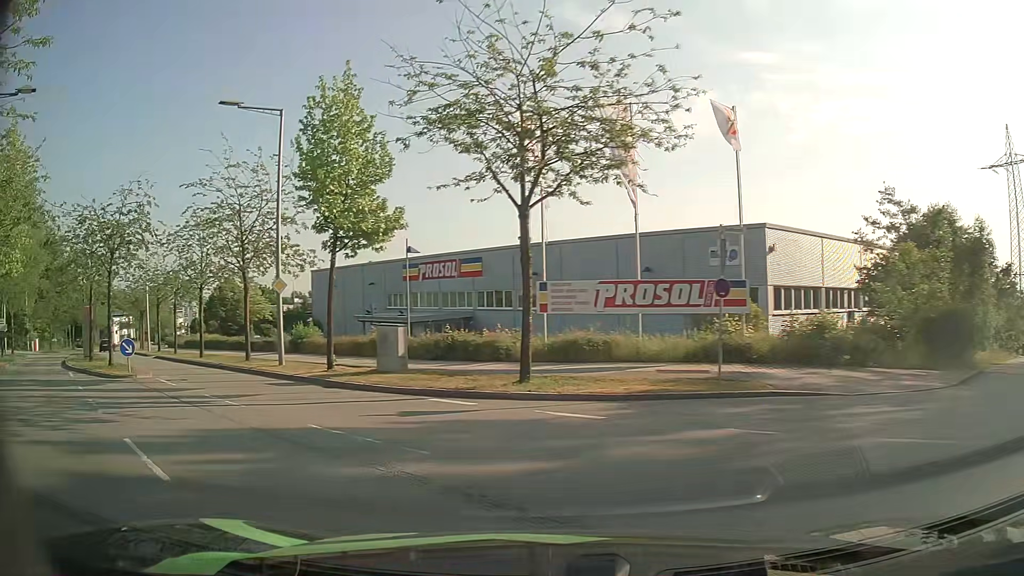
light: Day
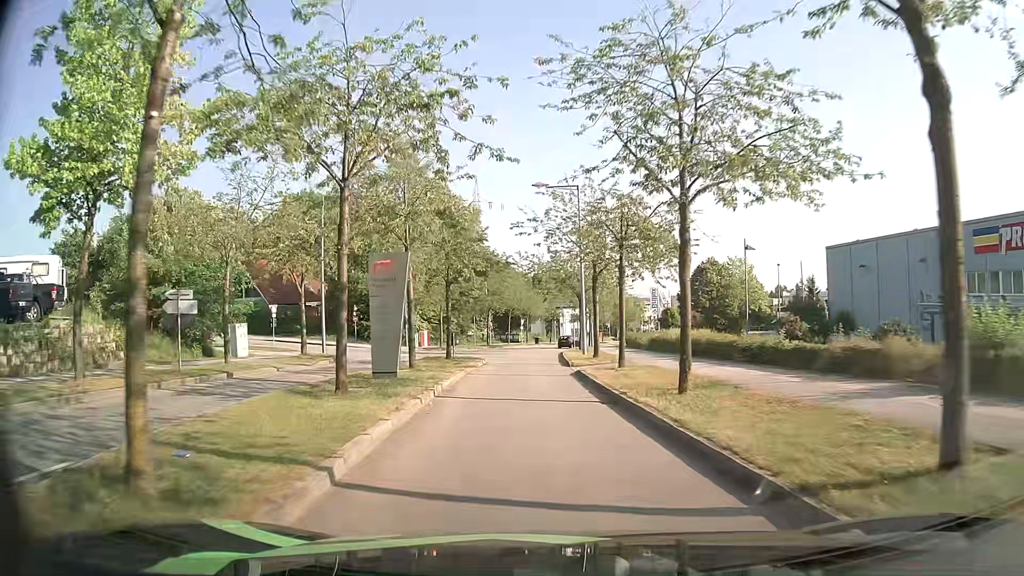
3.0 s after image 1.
(-10.1, +20.1) m; -40°
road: residential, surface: asphalt
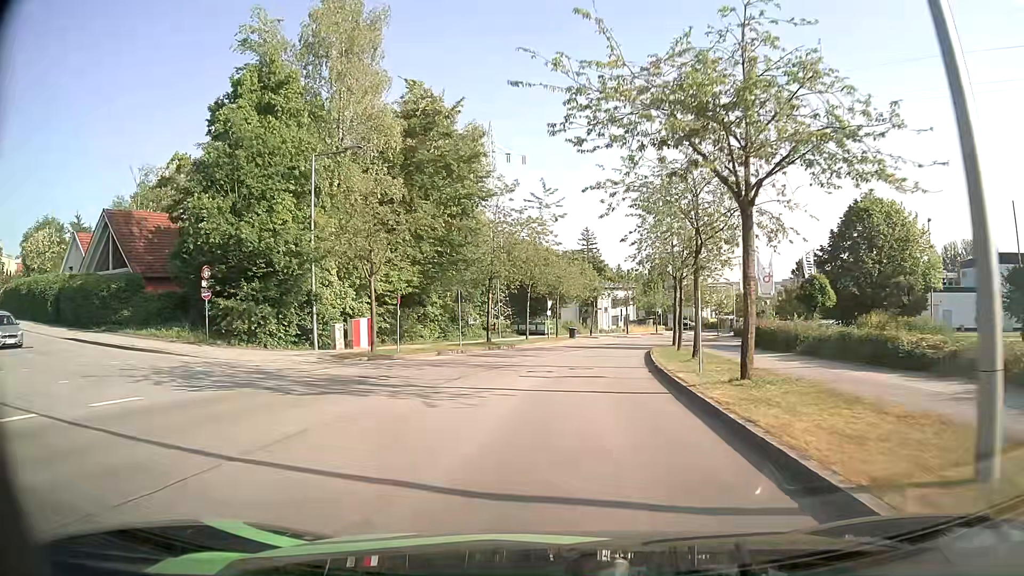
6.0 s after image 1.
(-1.1, +31.5) m; -2°
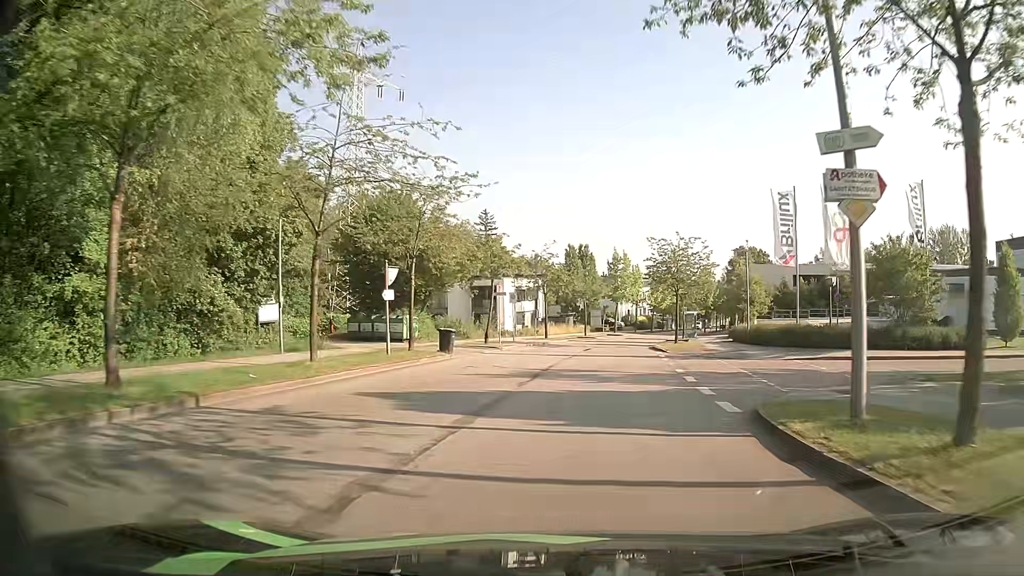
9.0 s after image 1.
(+1.7, +31.0) m; +9°
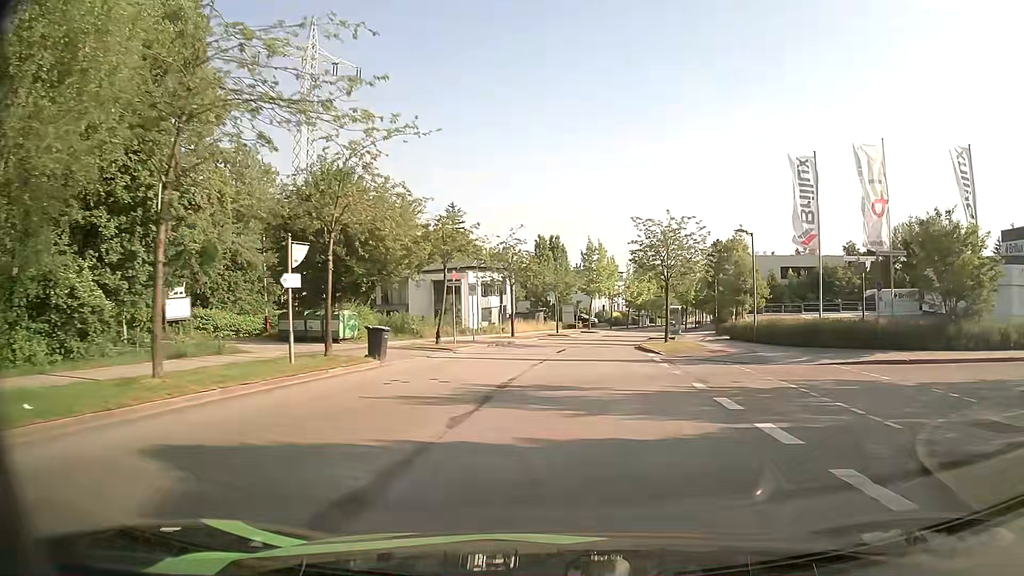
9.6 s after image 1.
(+0.1, +6.6) m; +2°
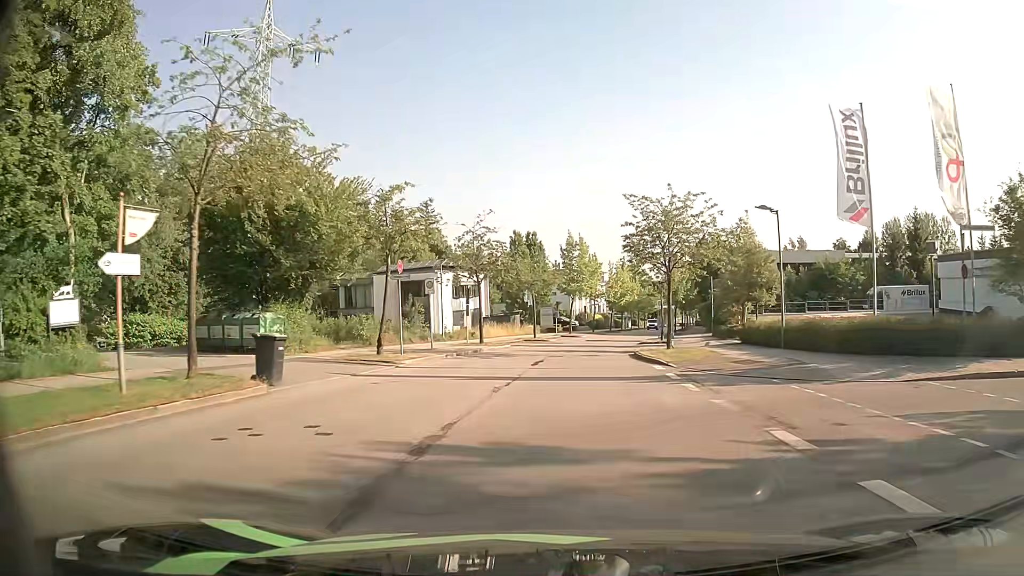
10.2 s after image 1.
(+0.1, +6.8) m; +2°
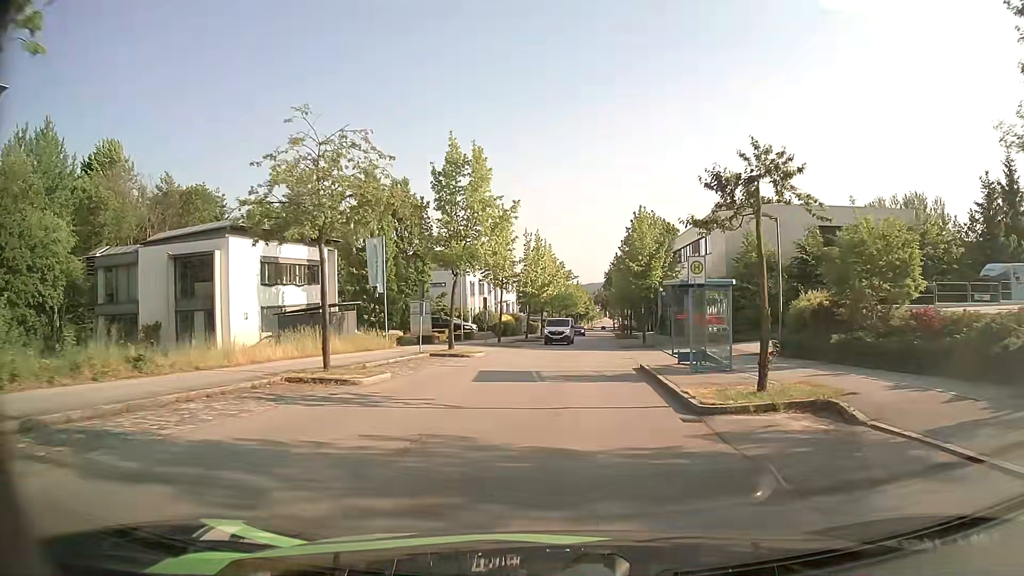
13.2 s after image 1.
(+1.9, +33.3) m; +8°
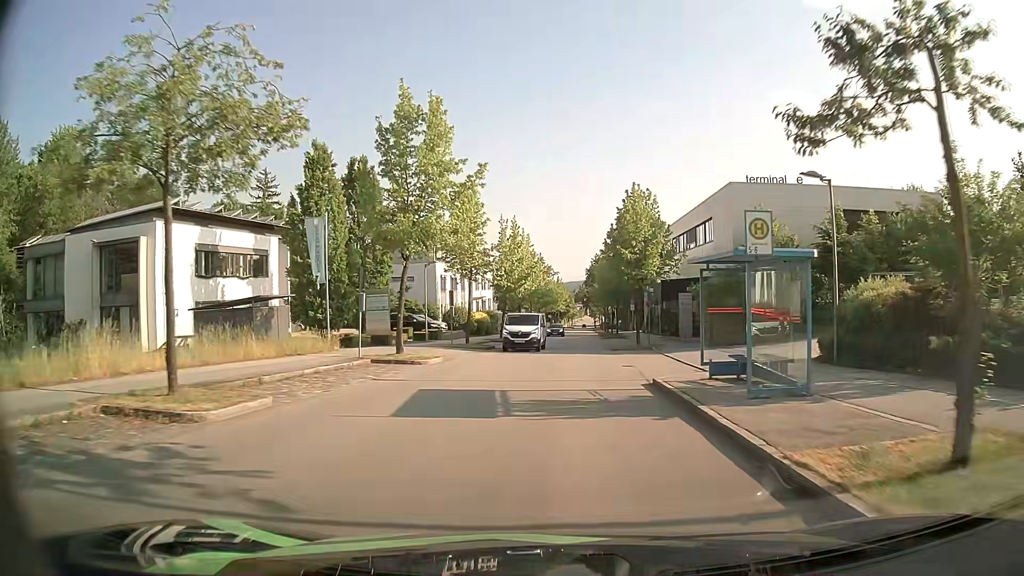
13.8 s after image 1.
(+0.1, +6.7) m; +2°
(0, +10) (+1, +20) (+1, +30) (+2, +40) (+2, +50) (+3, +60) (+3, +70) (+4, +80) (+5, +90) (+5, +100) m
